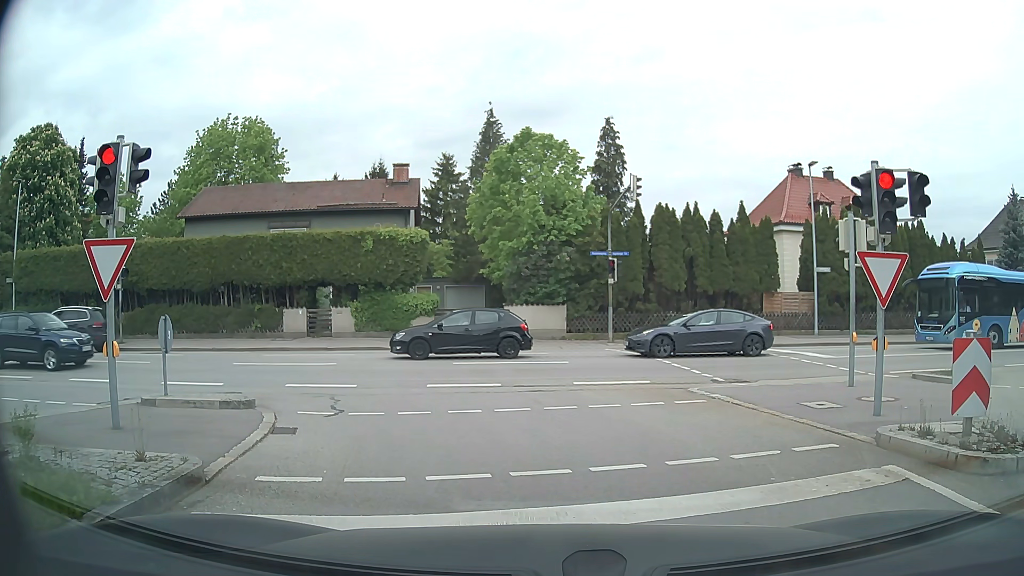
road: tertiary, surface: asphalt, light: Day
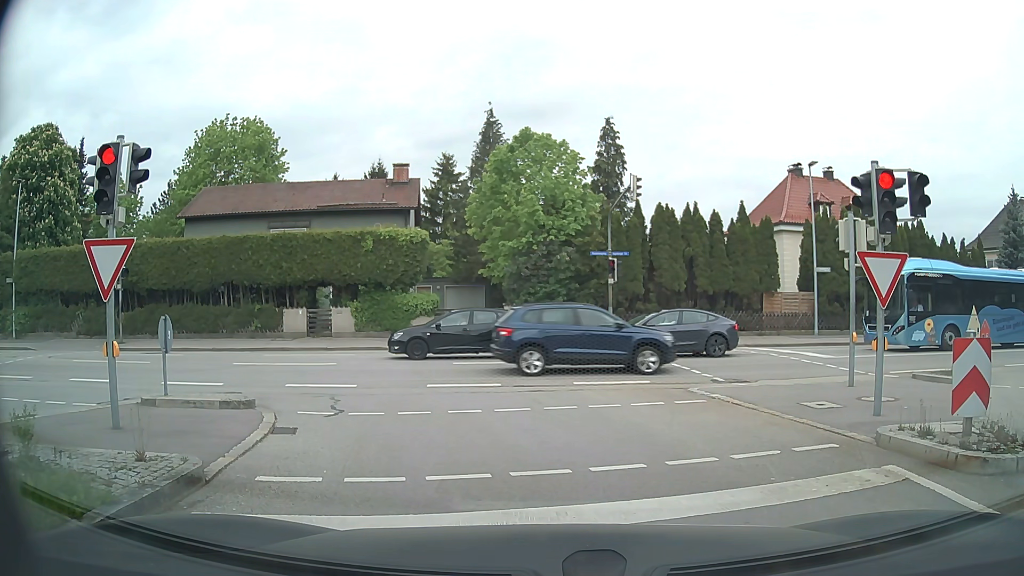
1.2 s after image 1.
(0.0, 0.0) m; 0°
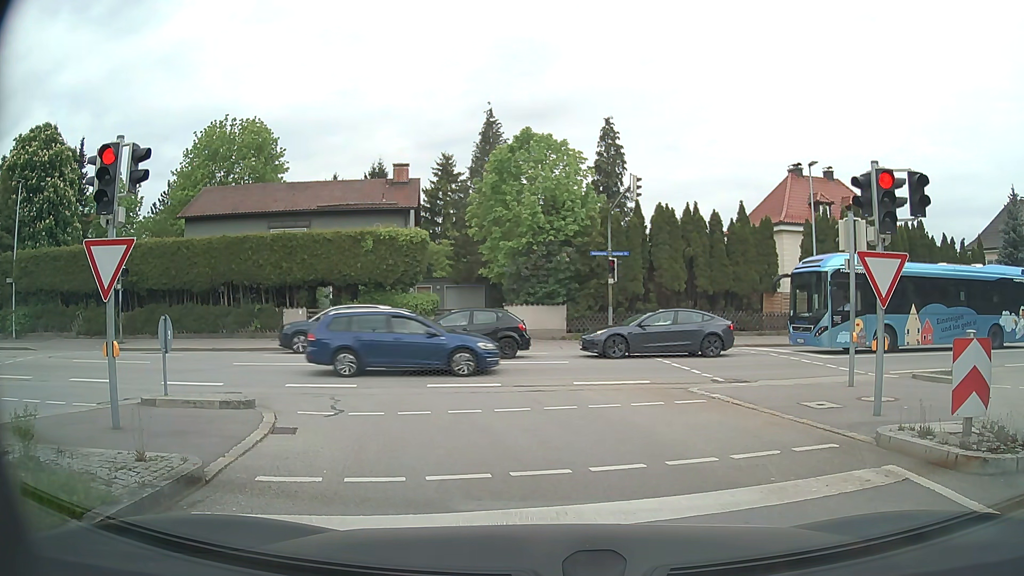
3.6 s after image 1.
(0.0, 0.0) m; 0°
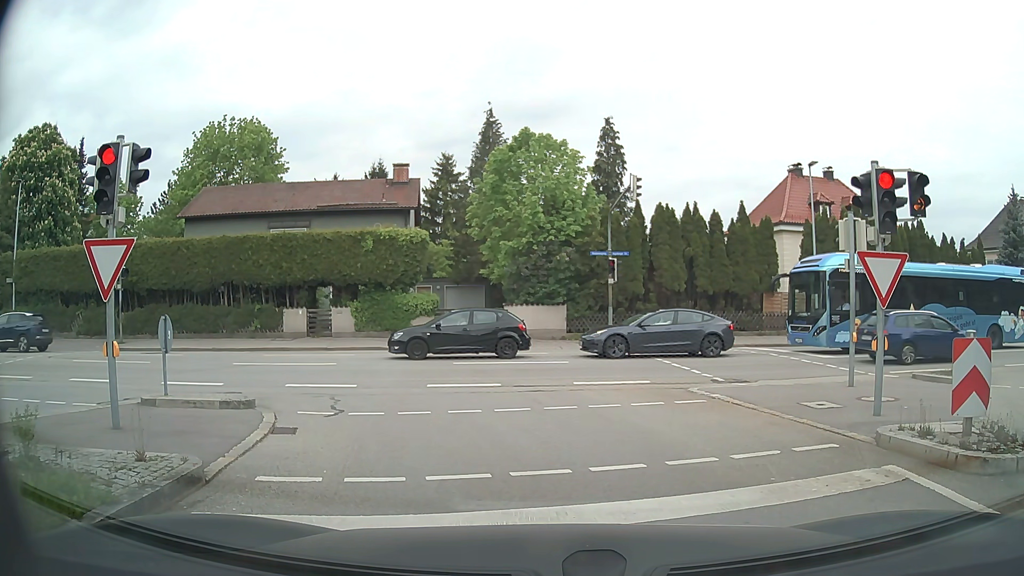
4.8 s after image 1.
(0.0, 0.0) m; 0°
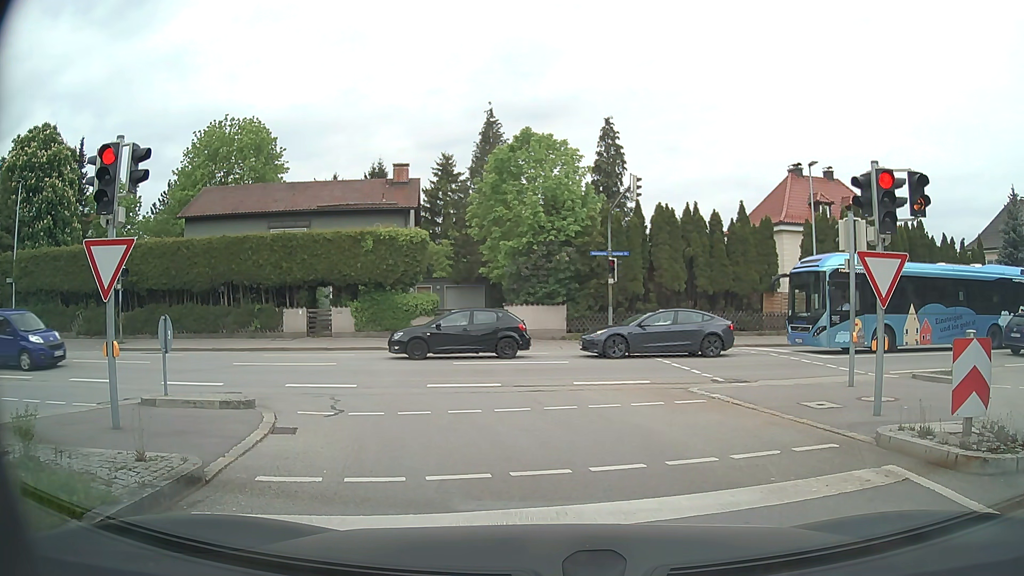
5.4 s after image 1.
(0.0, 0.0) m; 0°
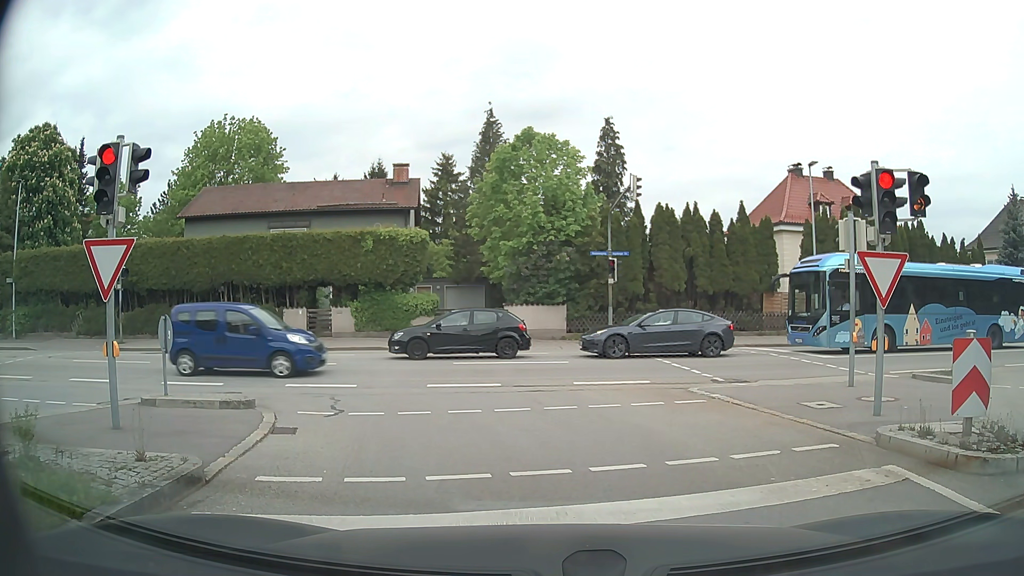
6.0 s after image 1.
(0.0, 0.0) m; 0°
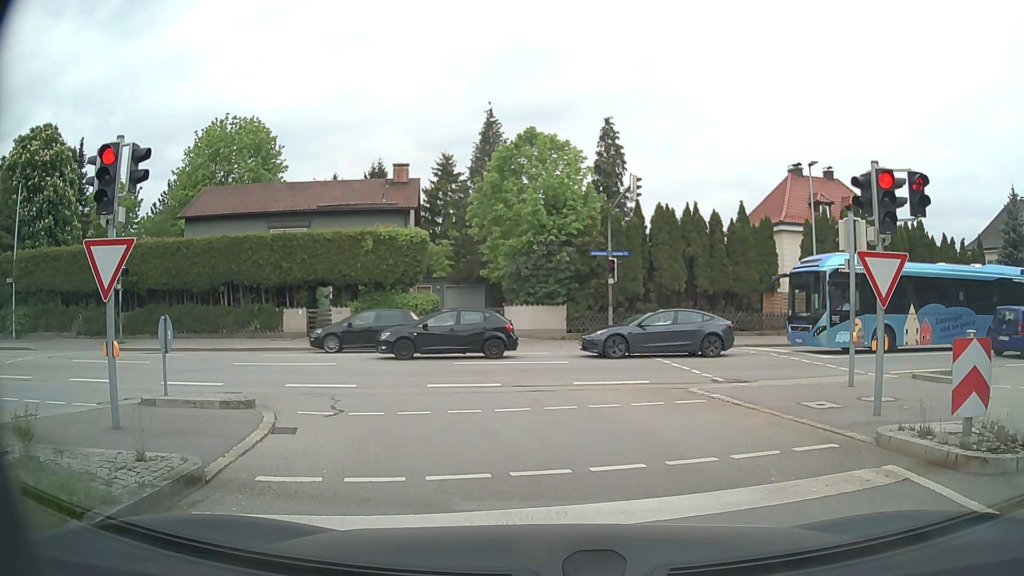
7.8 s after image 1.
(0.0, 0.0) m; 0°
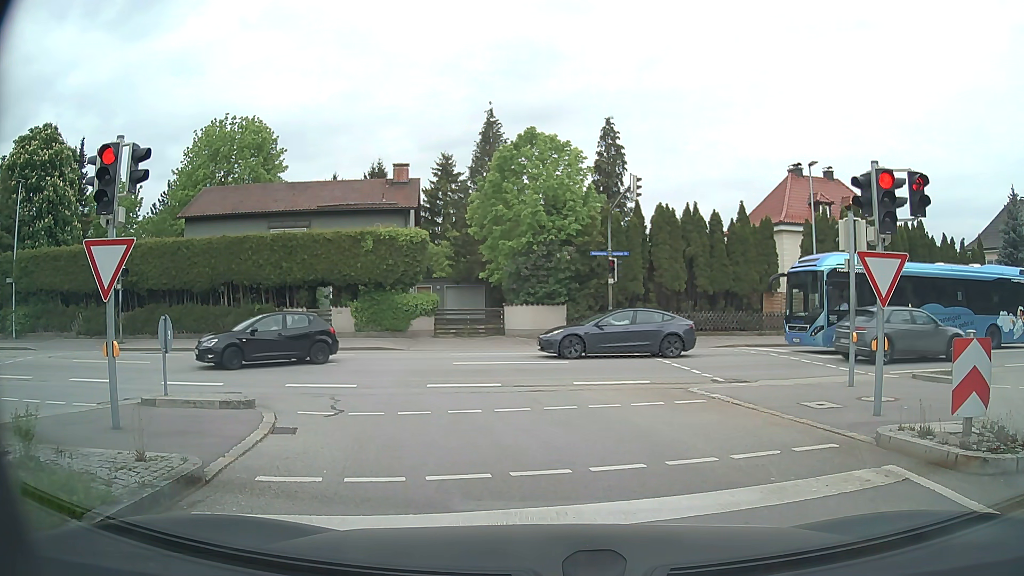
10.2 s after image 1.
(0.0, 0.0) m; 0°
(0, +10) (-3, +19) (-12, +23) (-22, +23) (-32, +22) (-41, +21) (-51, +19) (-61, +18) (-71, +17) (-81, +15) m
